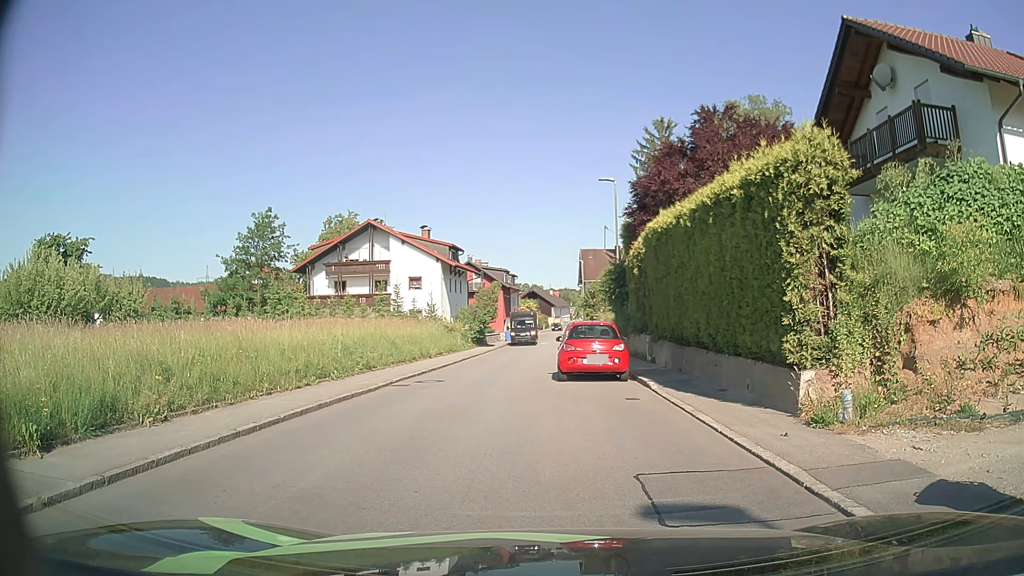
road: secondary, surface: asphalt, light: Day
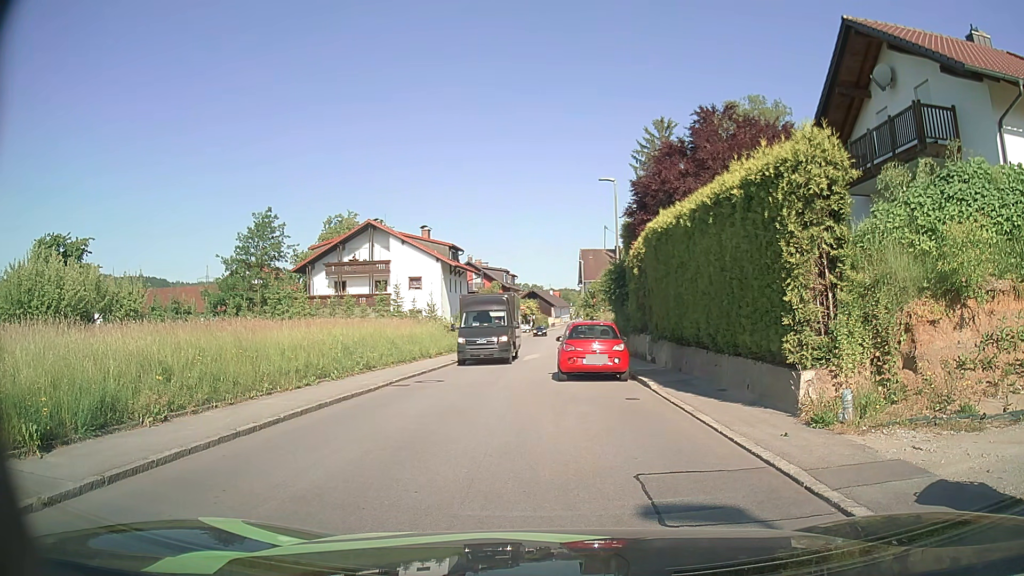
(0.0, 0.0) m; 0°
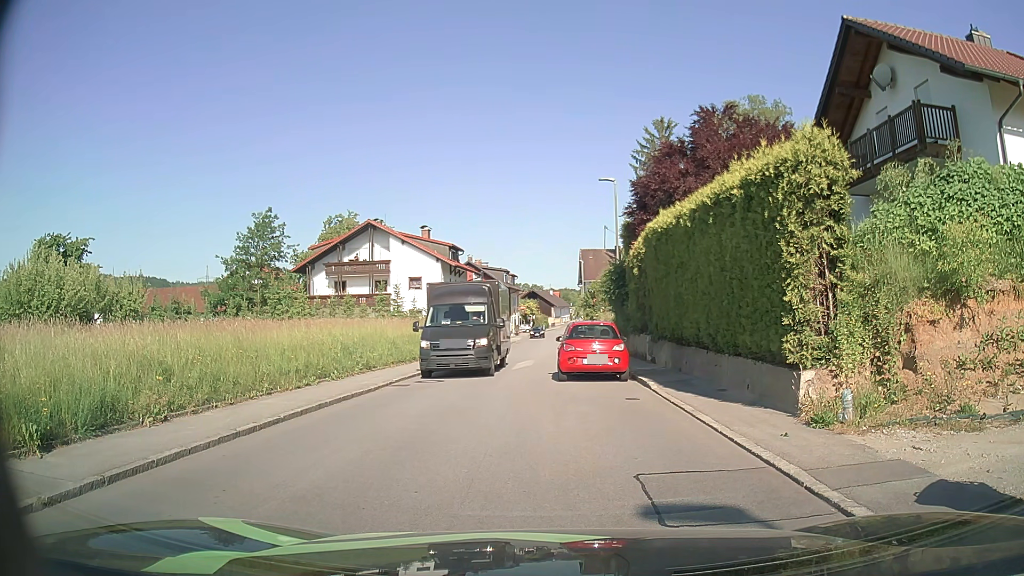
(0.0, 0.0) m; 0°
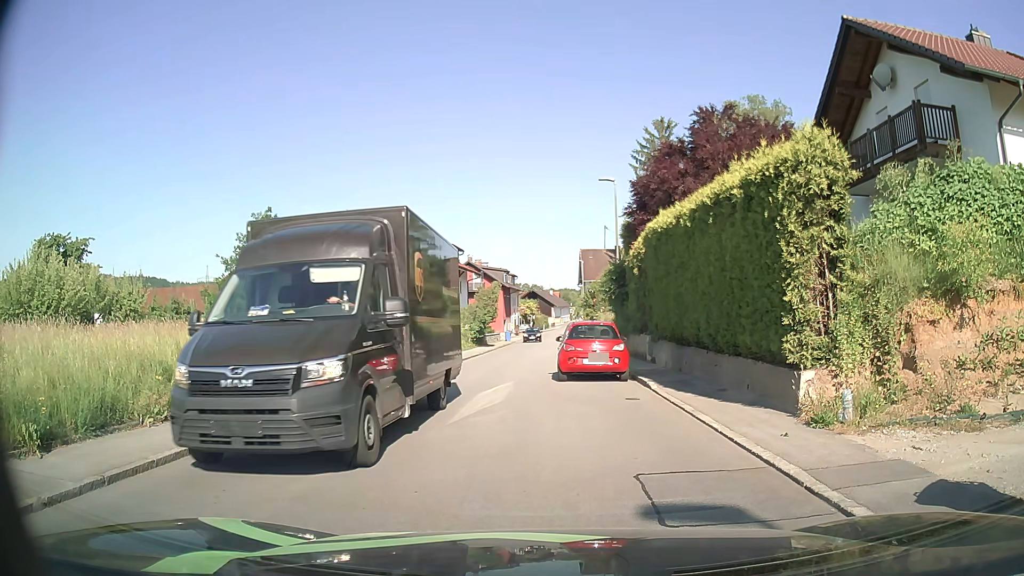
(0.0, 0.0) m; 0°
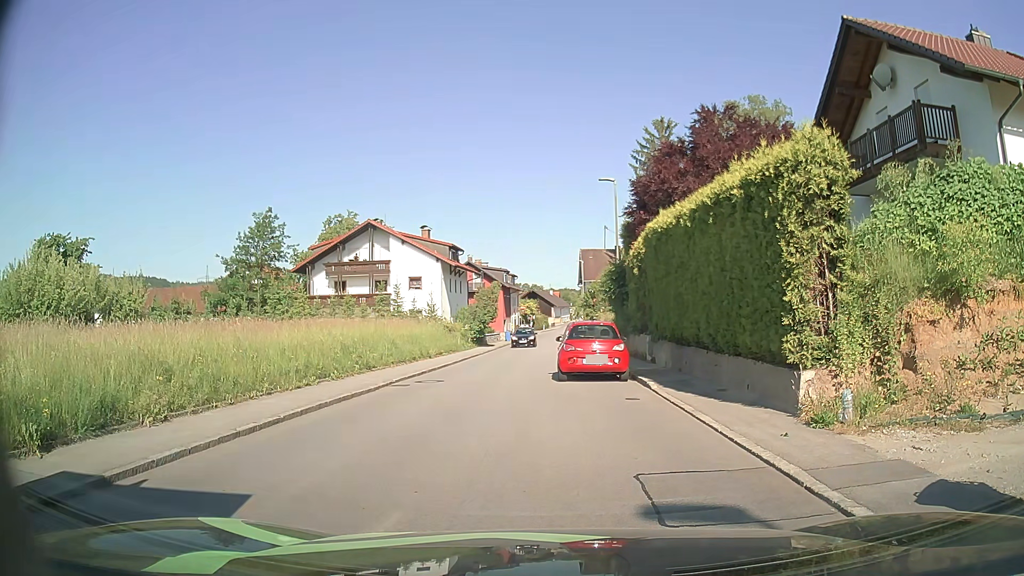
(0.0, 0.0) m; 0°
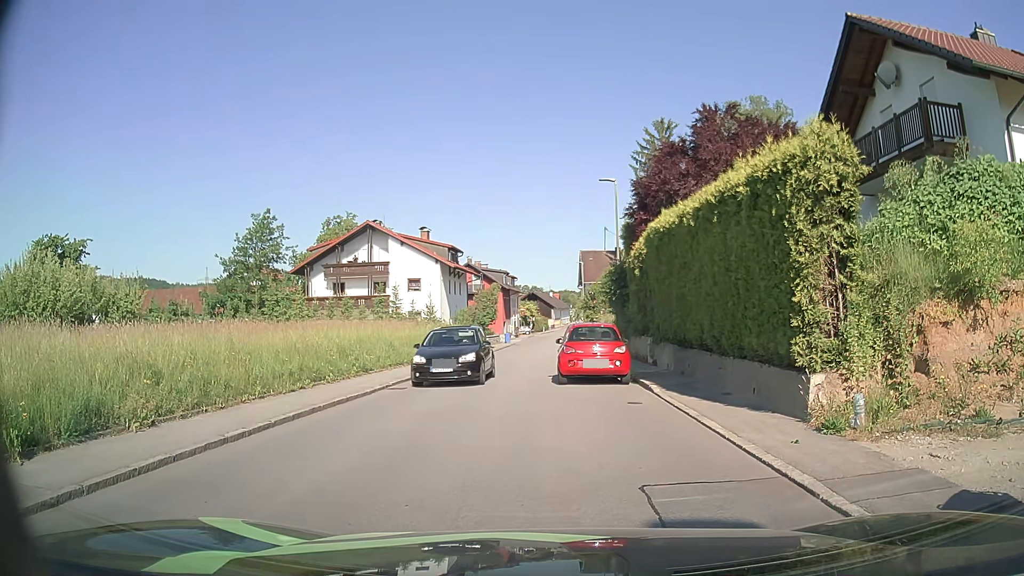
(0.0, +0.3) m; 0°
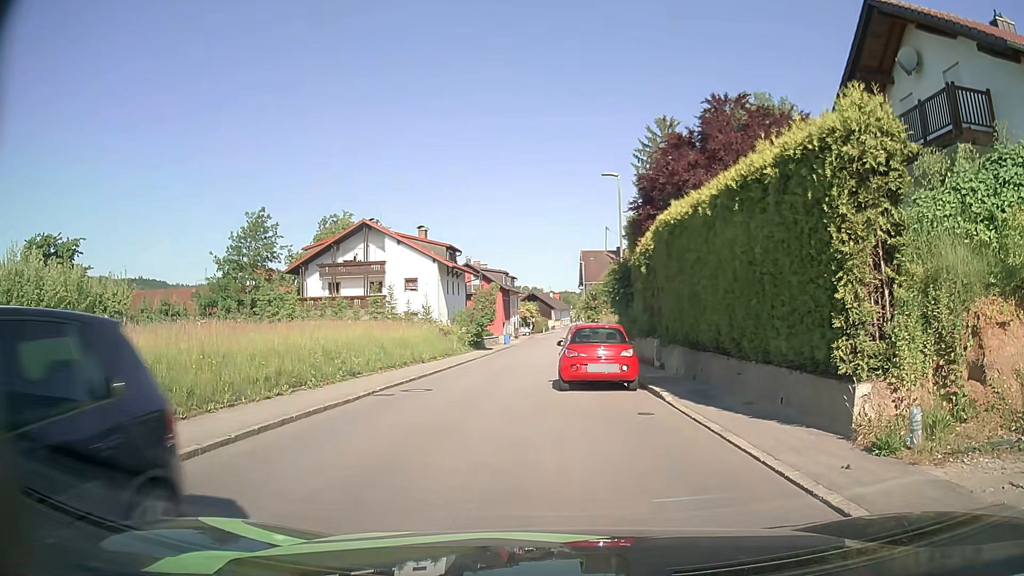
(0.0, +1.4) m; 0°
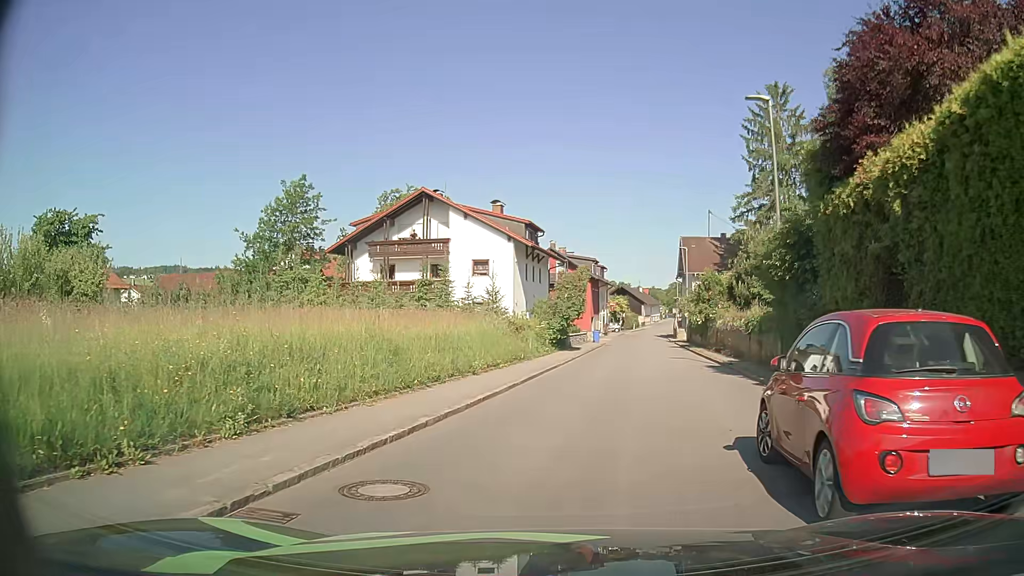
(-0.8, +10.8) m; -7°
